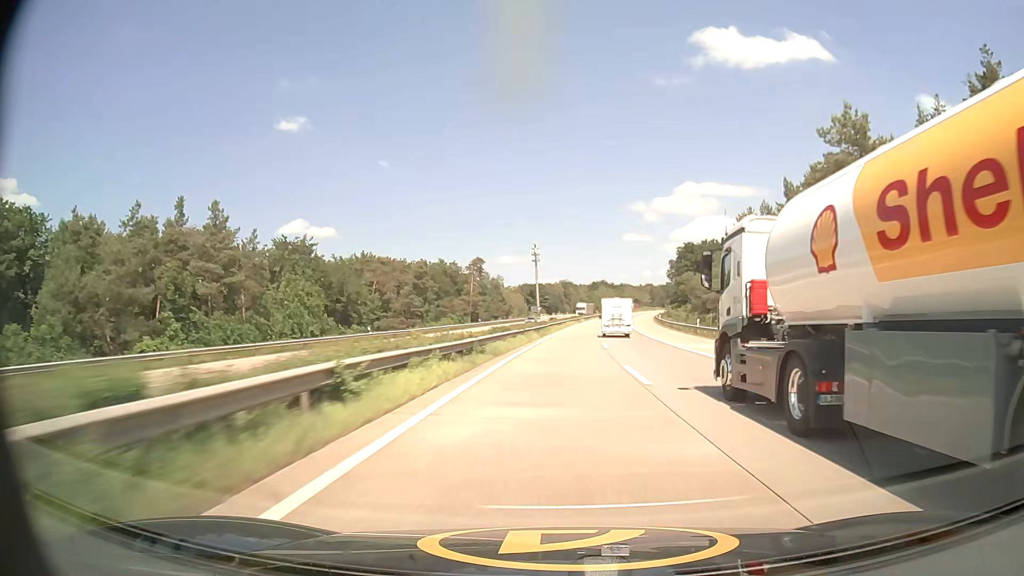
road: motorway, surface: asphalt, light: Day
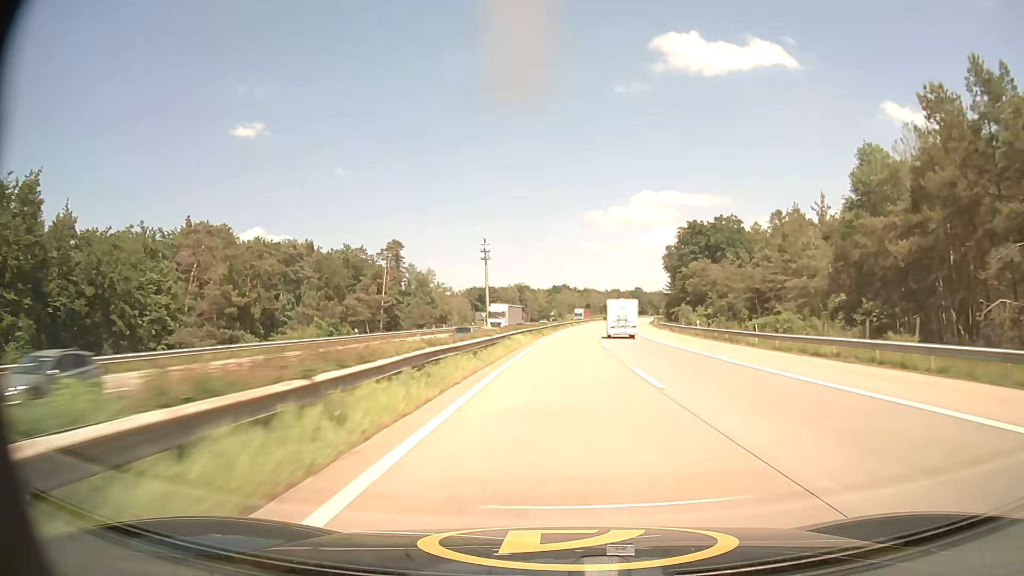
(+1.7, +54.1) m; +4°
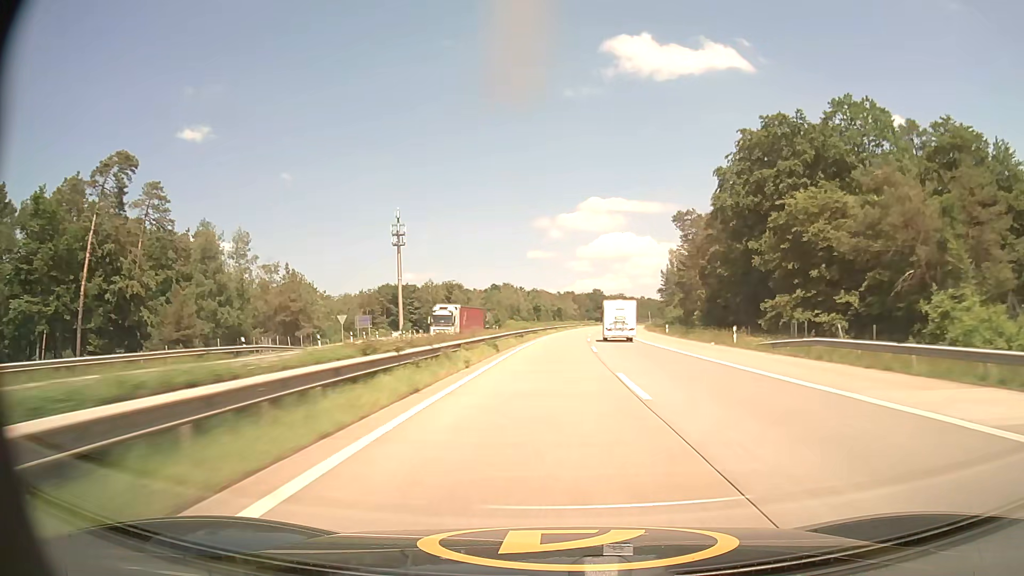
(+3.1, +72.4) m; +4°
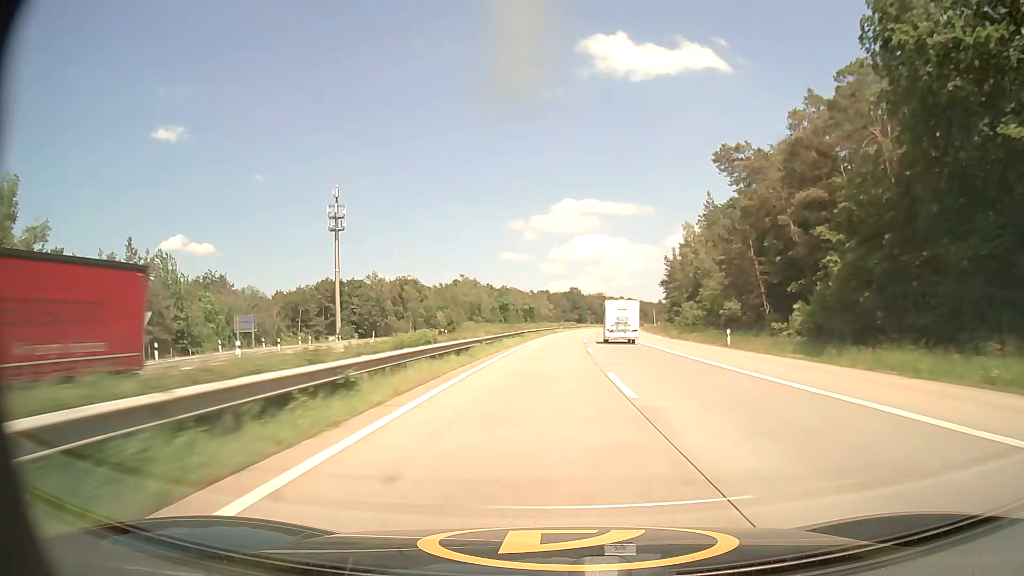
(+0.7, +36.6) m; +2°
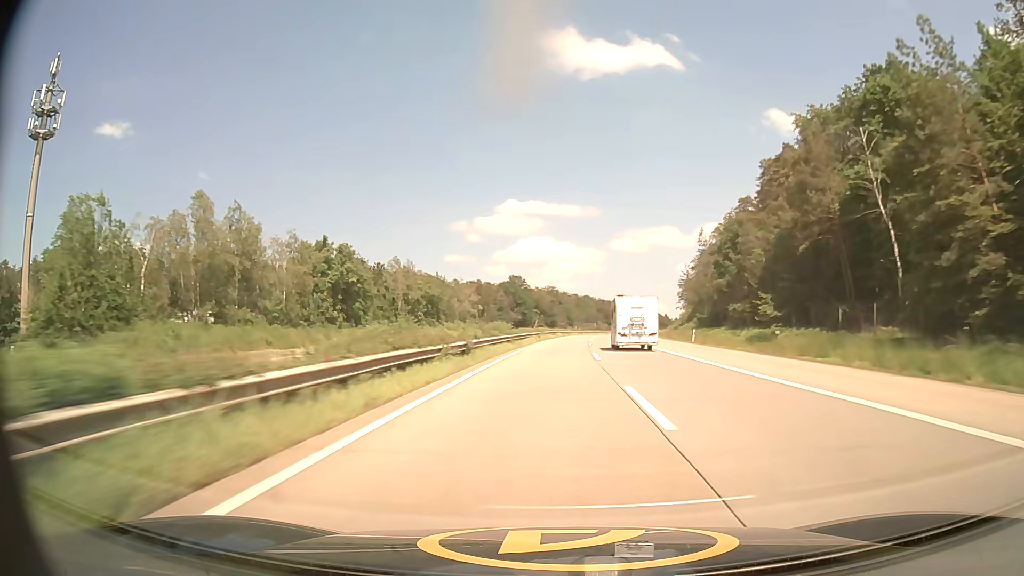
(+4.0, +93.4) m; +5°
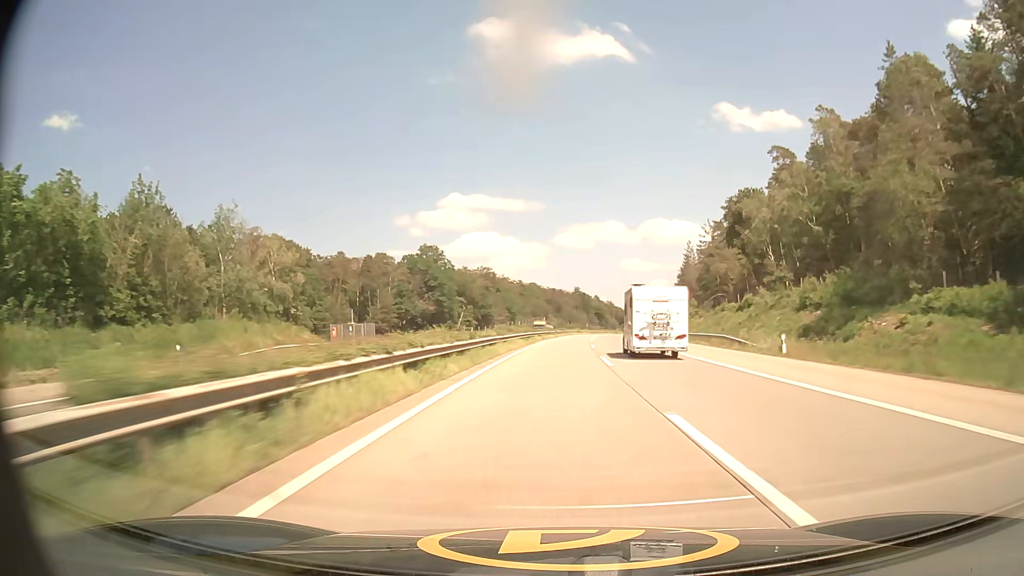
(+2.8, +76.0) m; +4°
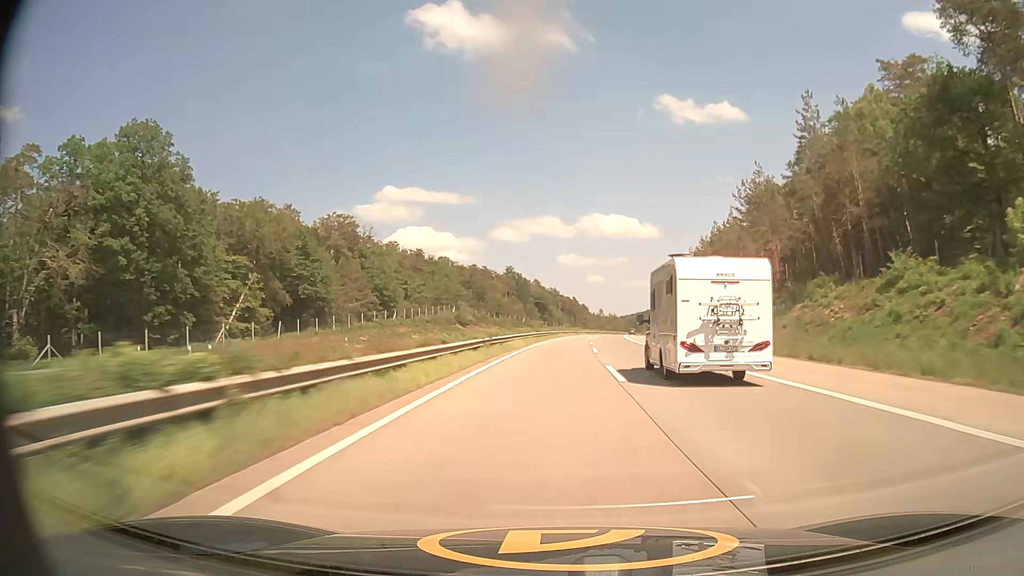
(+5.1, +96.4) m; +6°
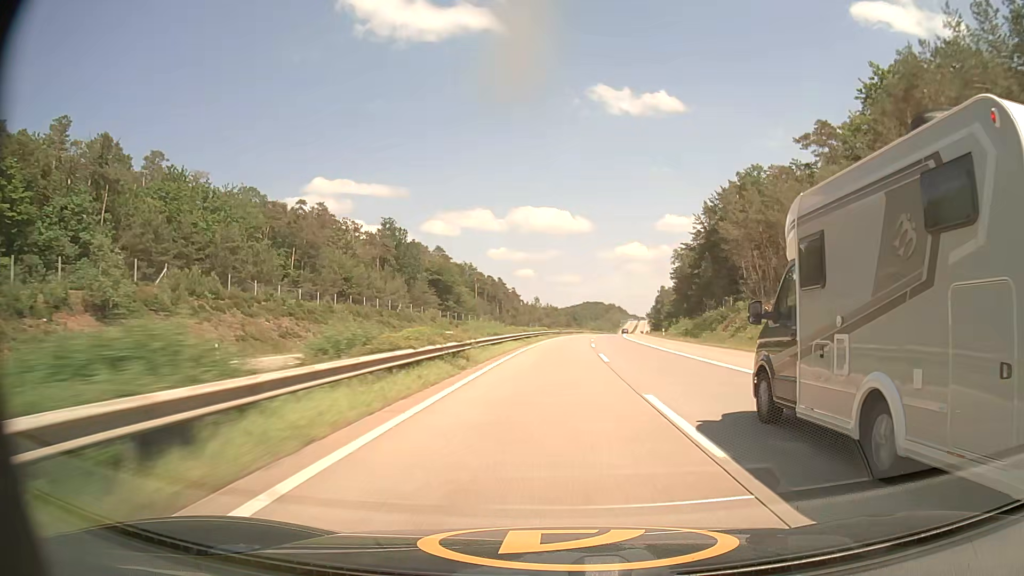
(+4.9, +98.0) m; +6°
(0, +10) (0, +20) (0, +30) (+1, +40) (+1, +50) (+2, +60) (+2, +70) (+3, +80) (+4, +90) (+5, +100) m
